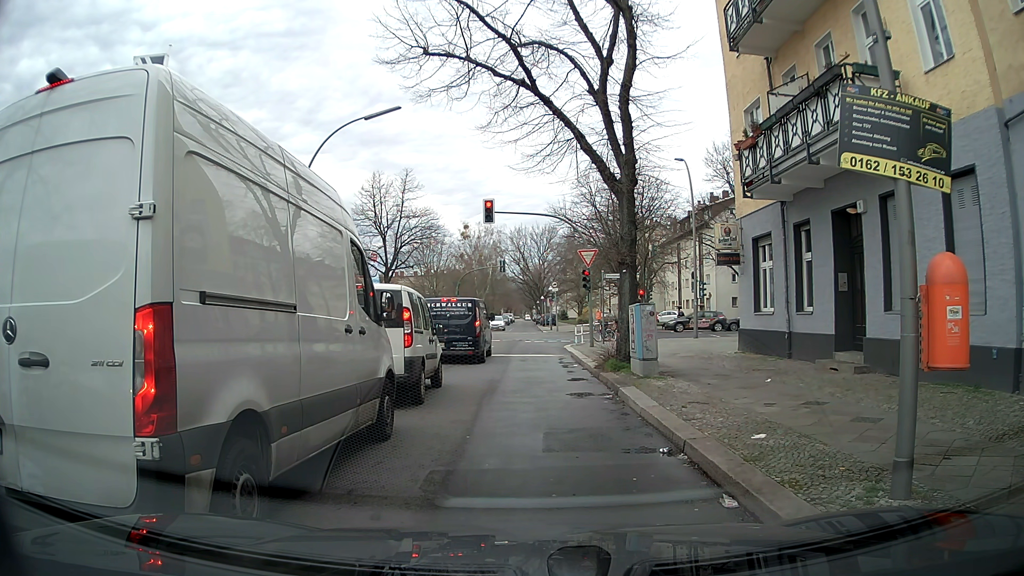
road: residential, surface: asphalt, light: Day
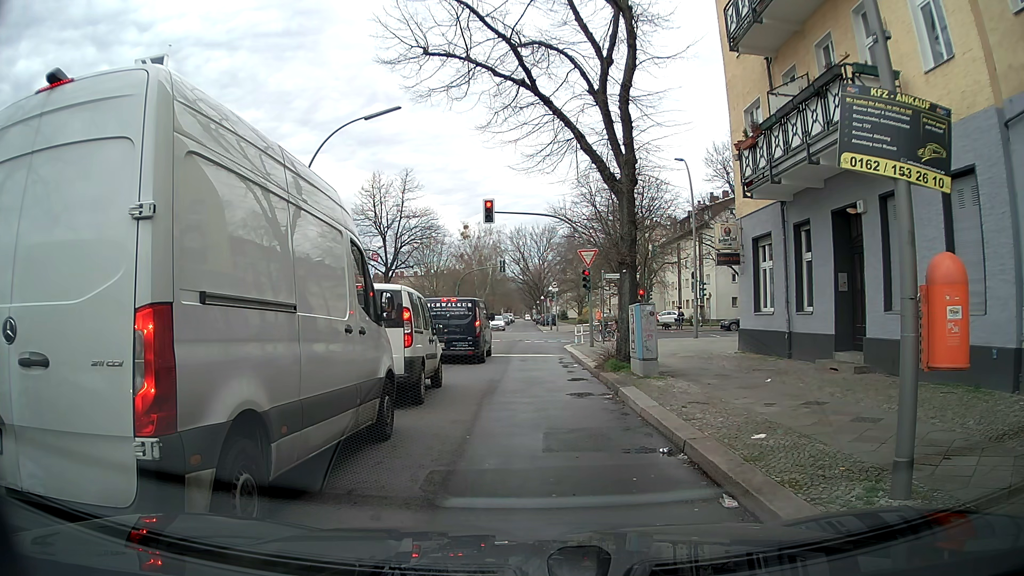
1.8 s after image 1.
(0.0, 0.0) m; 0°
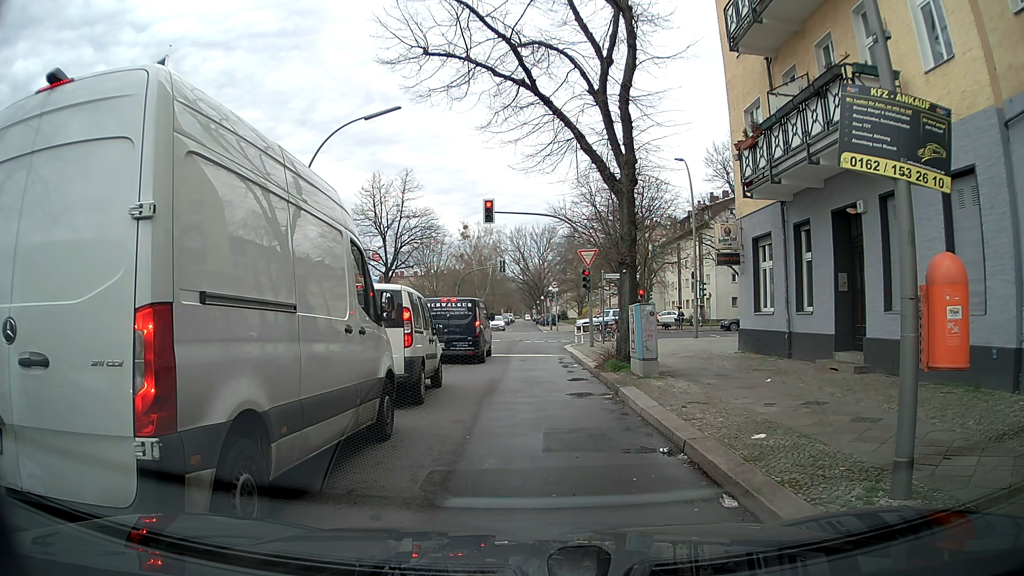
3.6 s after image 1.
(0.0, 0.0) m; 0°
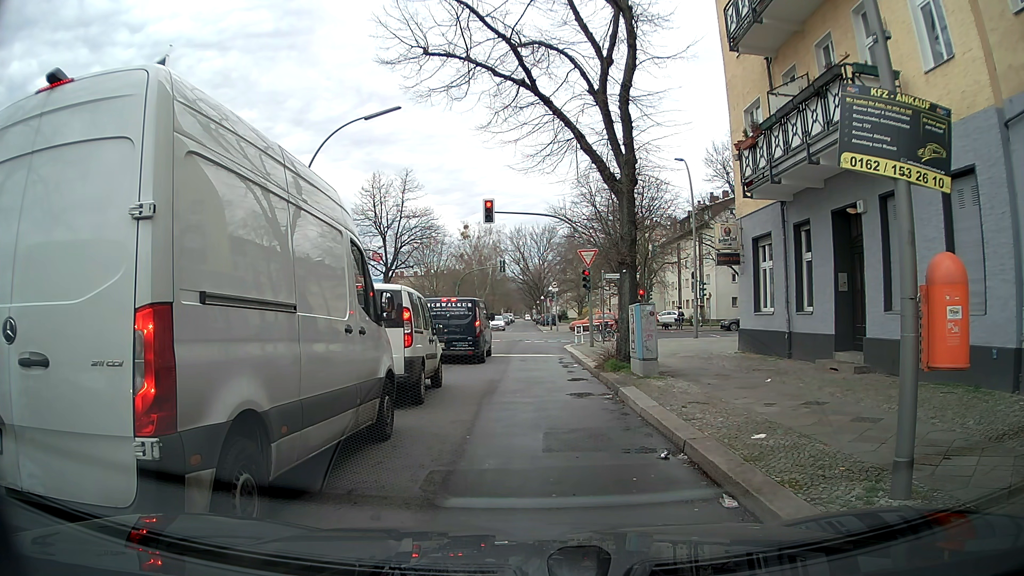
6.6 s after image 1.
(0.0, 0.0) m; 0°
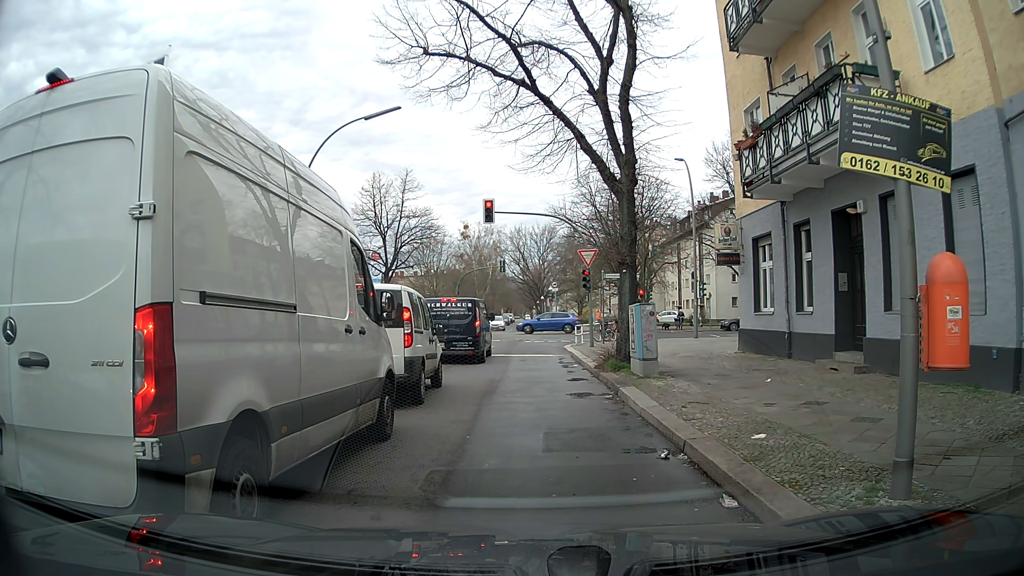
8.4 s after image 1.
(0.0, 0.0) m; 0°
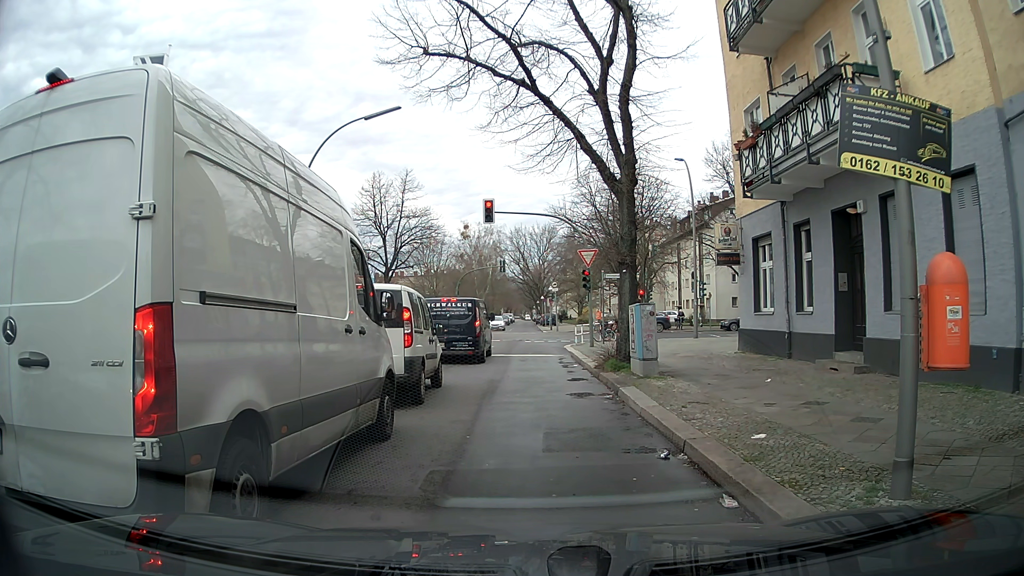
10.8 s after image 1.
(0.0, 0.0) m; 0°
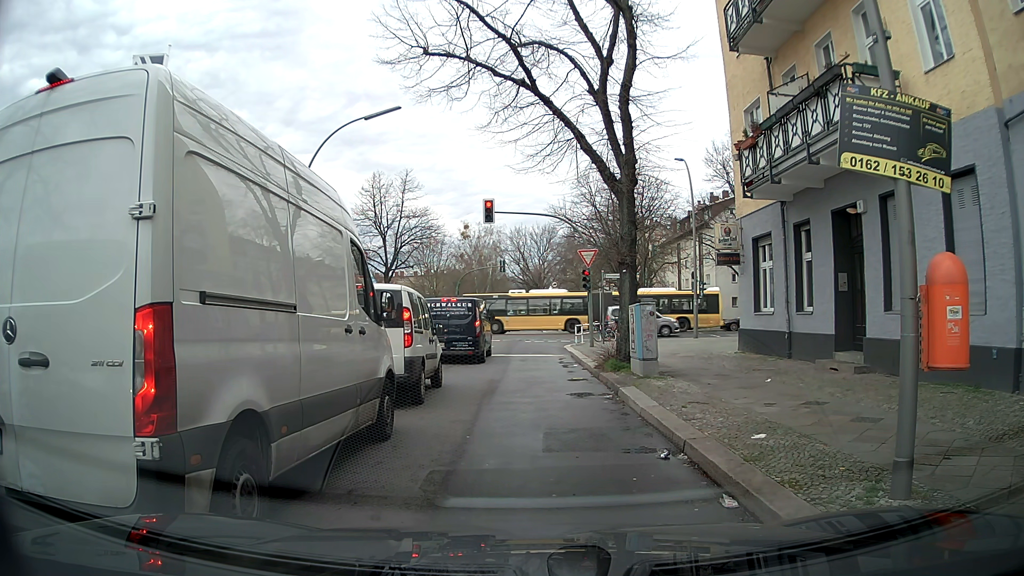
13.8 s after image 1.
(0.0, 0.0) m; 0°
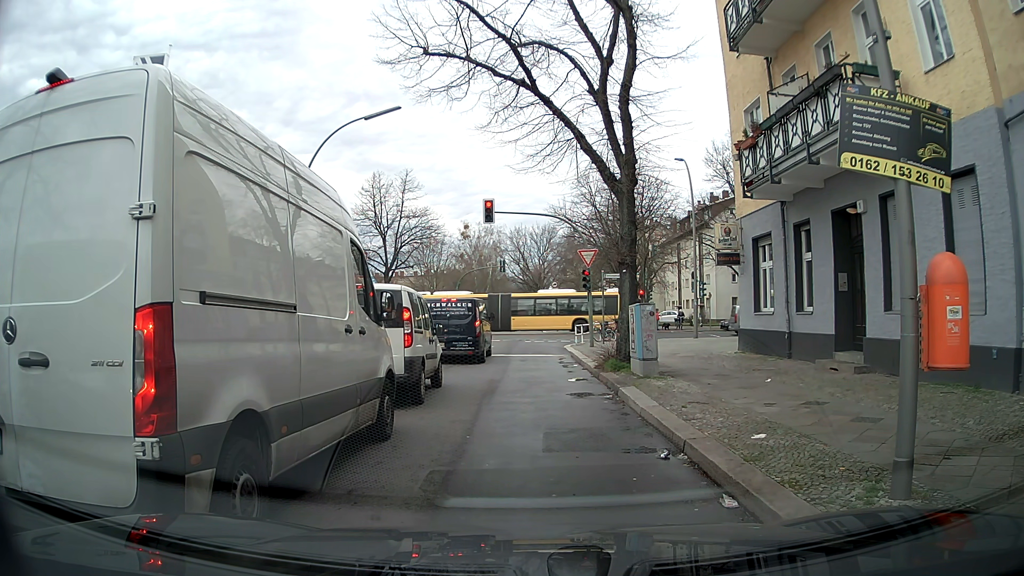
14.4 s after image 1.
(0.0, 0.0) m; 0°
